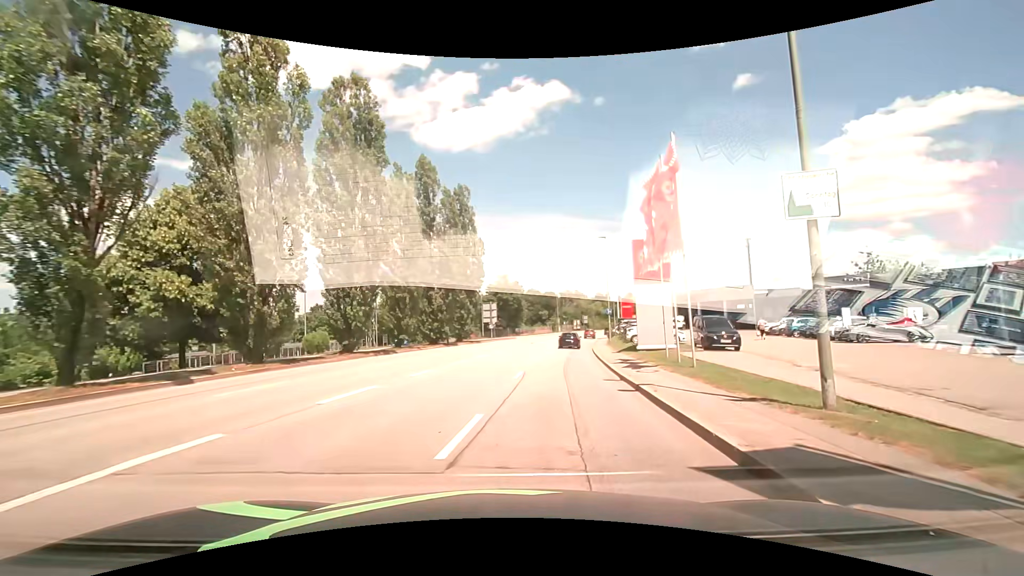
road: tertiary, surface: asphalt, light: Day
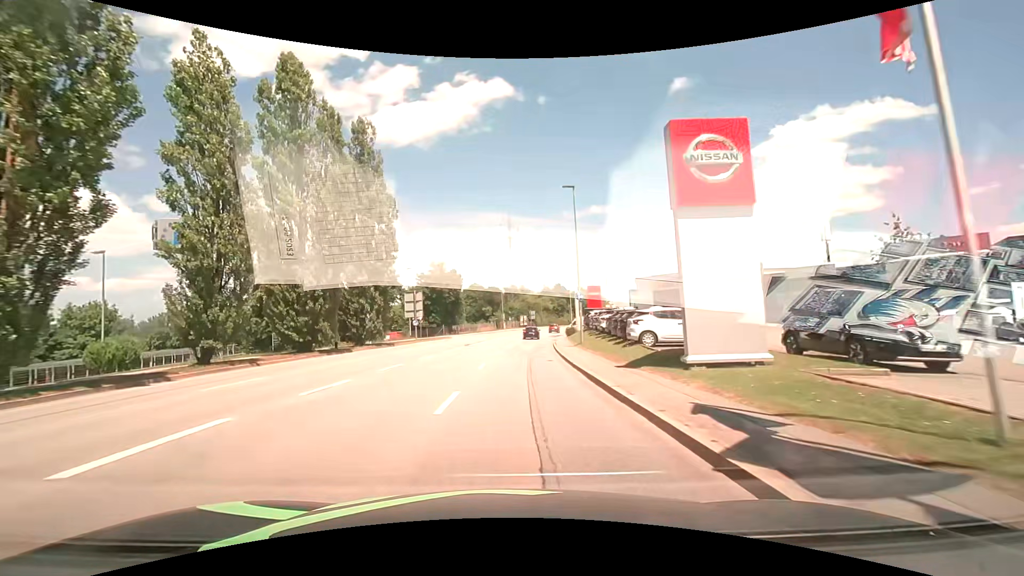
(+1.5, +16.9) m; +7°
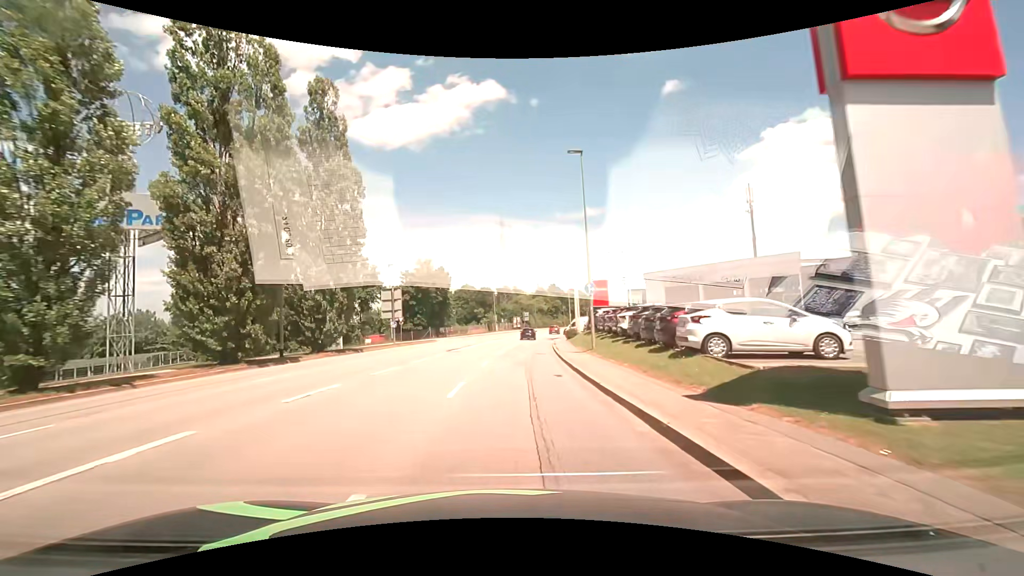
(0.0, +6.9) m; 0°
